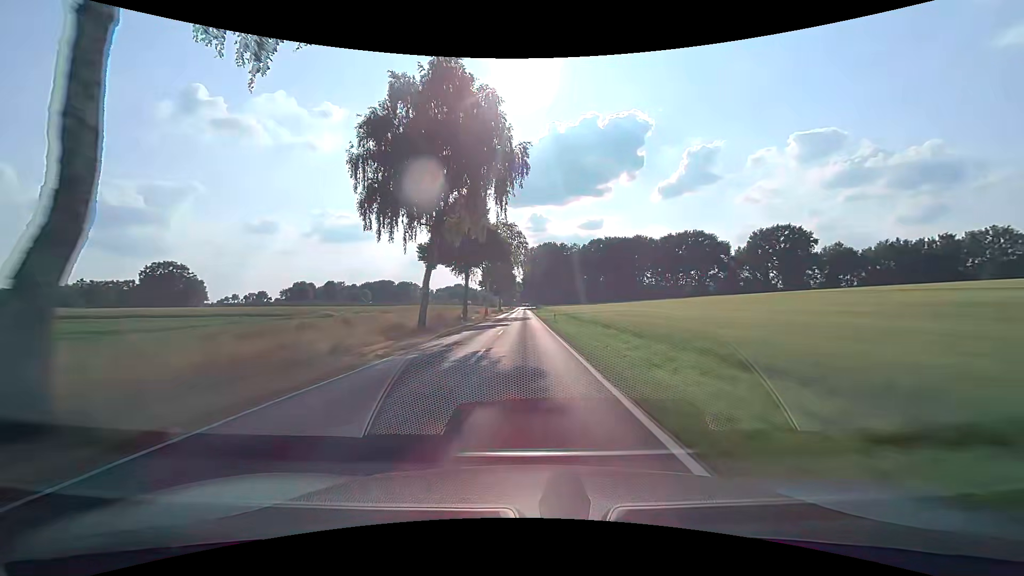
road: tertiary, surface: asphalt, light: Day
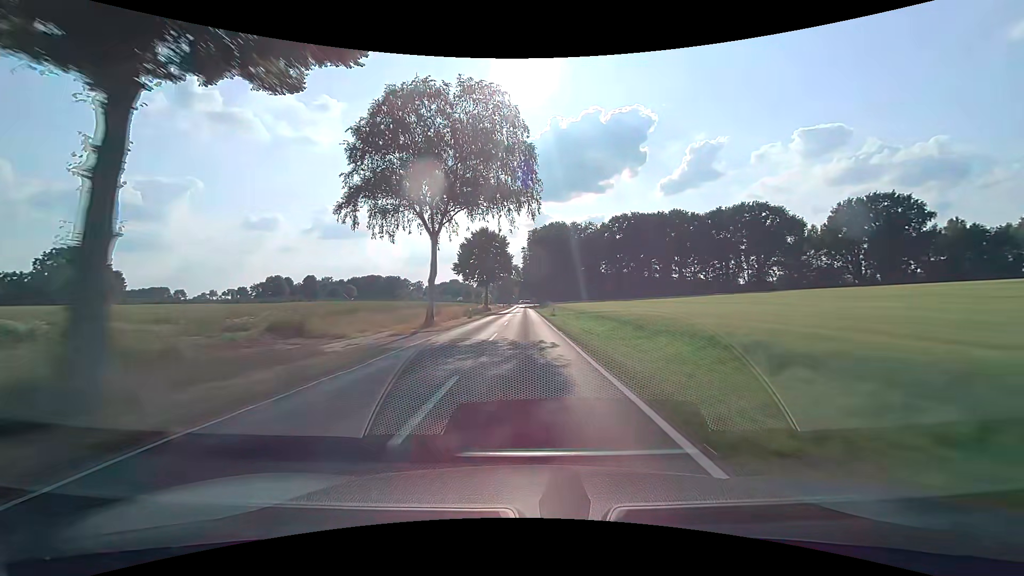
(-0.1, +44.7) m; 0°
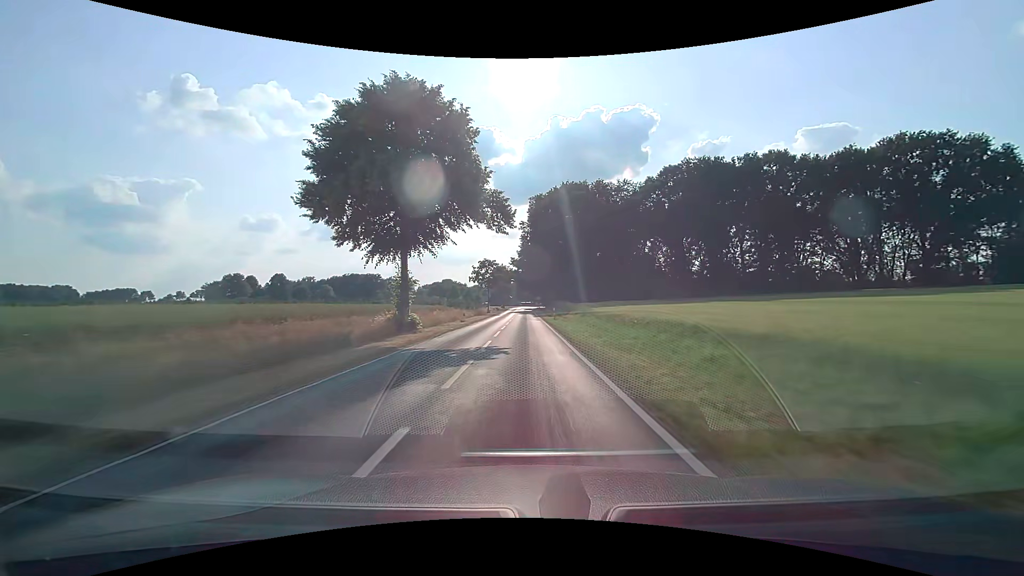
(0.0, +53.9) m; 0°
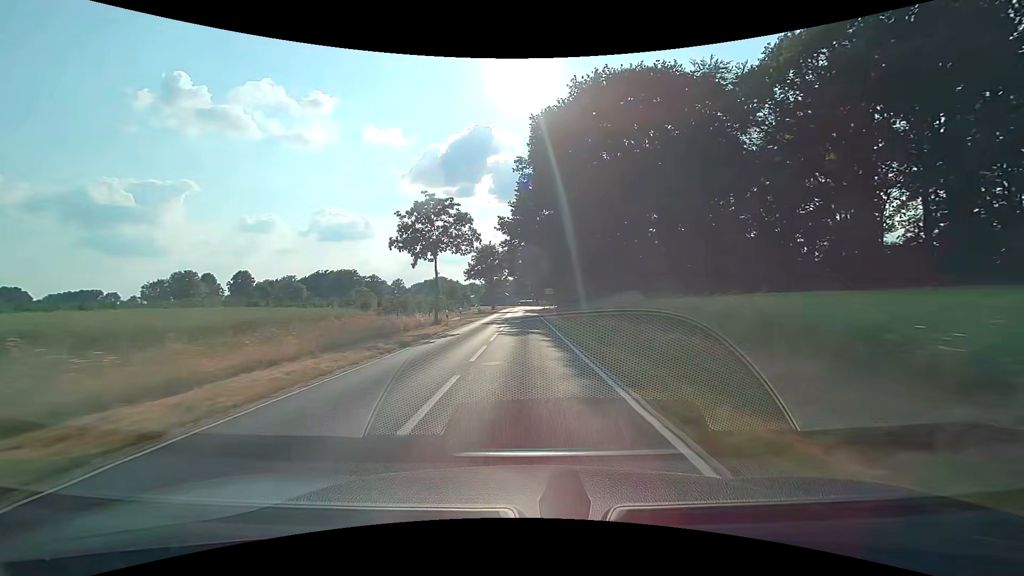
(0.0, +47.5) m; 0°
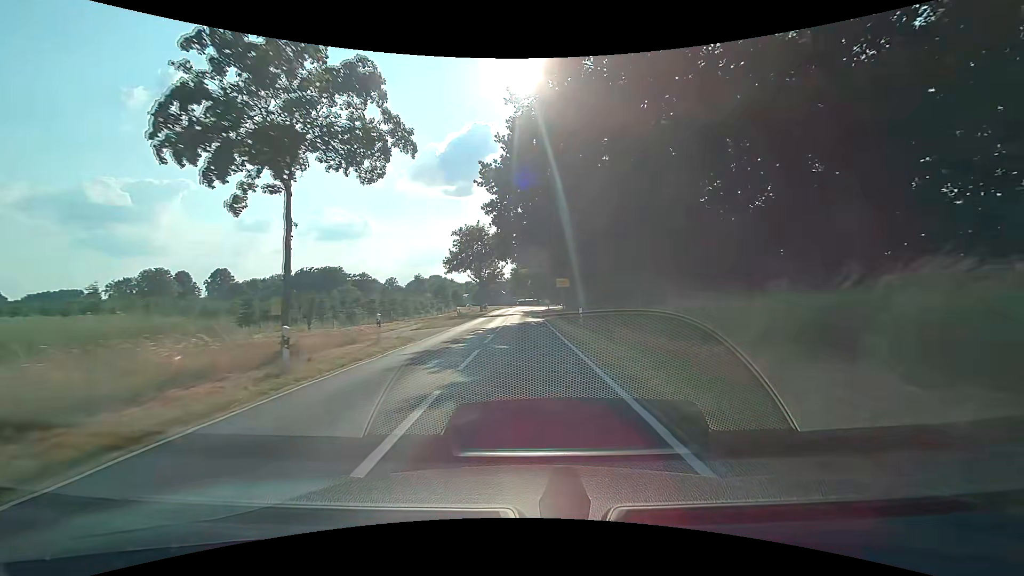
(0.0, +21.1) m; 0°
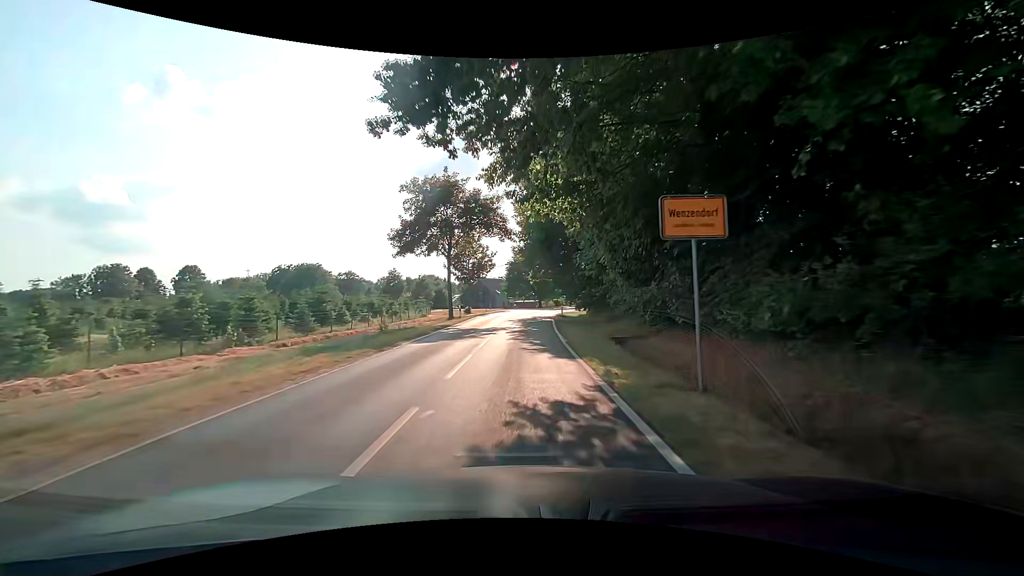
(+0.1, +26.7) m; -1°
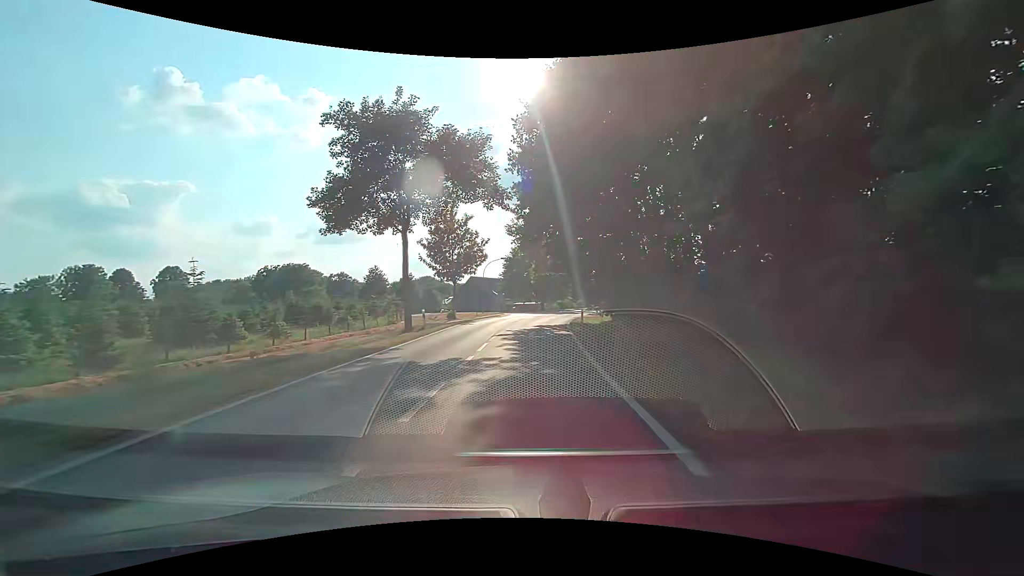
(0.0, +15.2) m; +1°
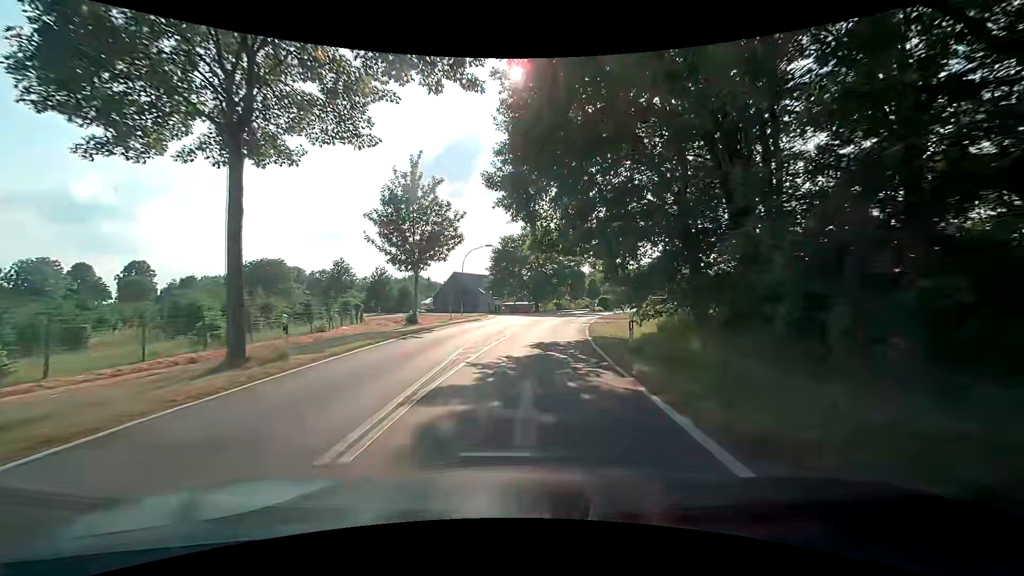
(0.0, +14.9) m; +1°
(0, +10) (0, +20) (0, +30) (+1, +40) (+2, +50) (+1, +60) (-6, +66) (-14, +73) (-20, +80) (-27, +88) m
